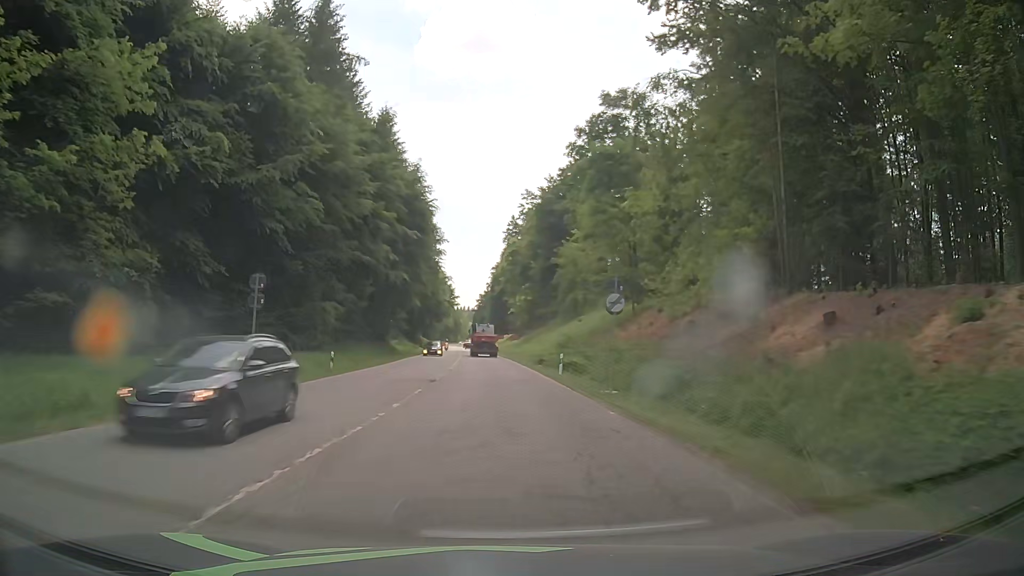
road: secondary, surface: asphalt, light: Day
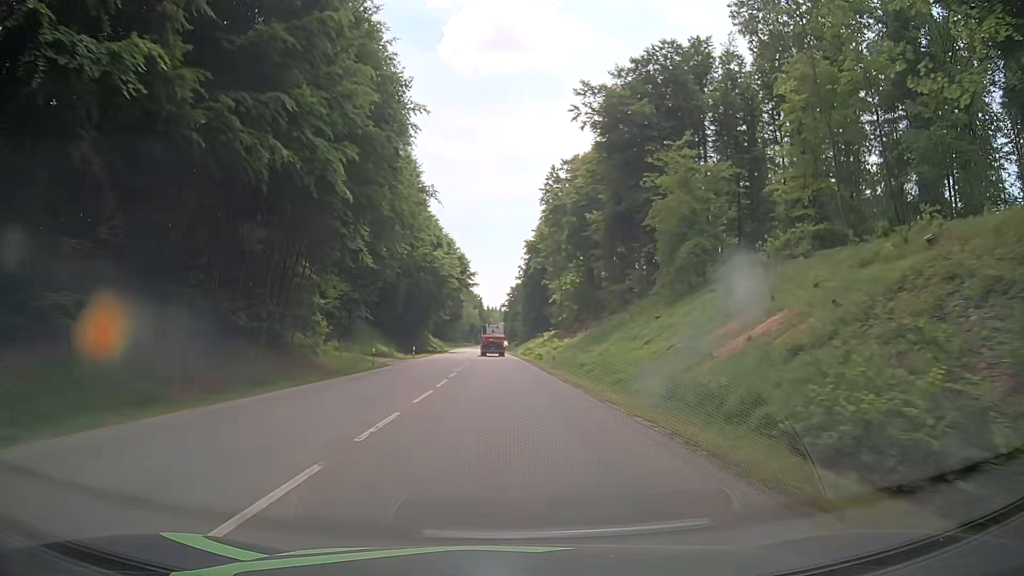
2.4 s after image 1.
(-1.2, +50.4) m; -2°
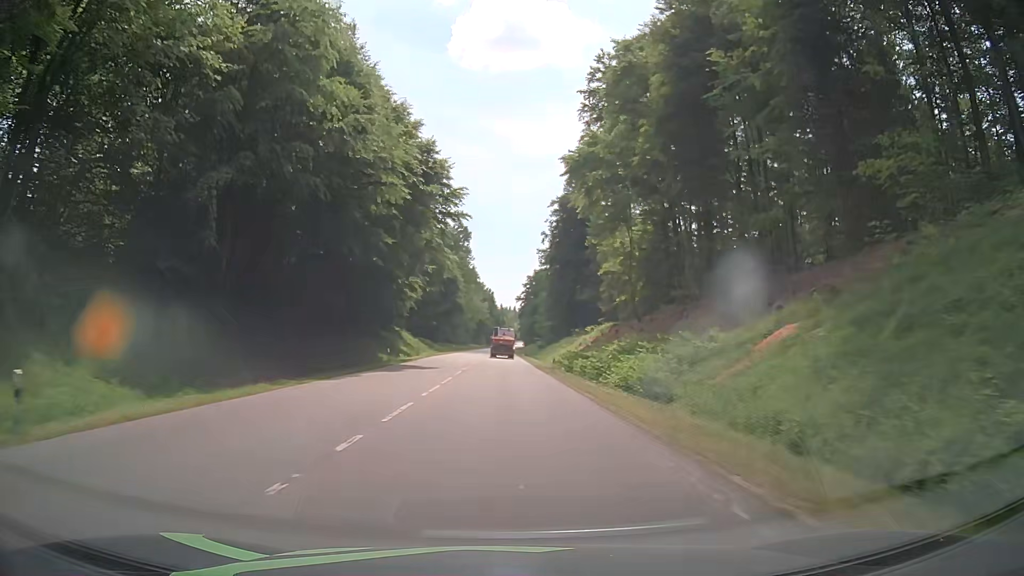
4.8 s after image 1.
(-0.8, +51.6) m; -1°
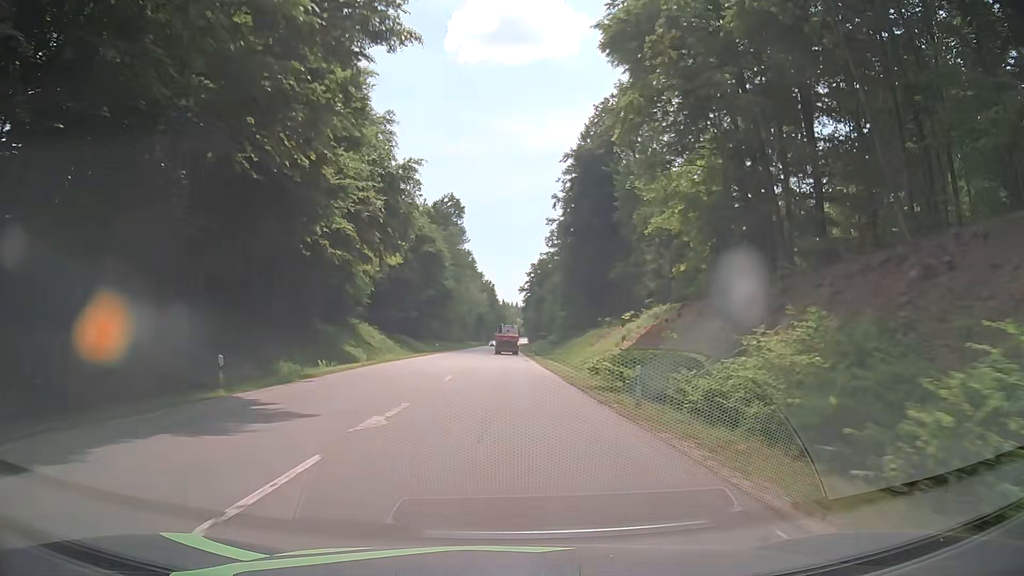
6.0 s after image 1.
(-0.1, +26.1) m; 0°
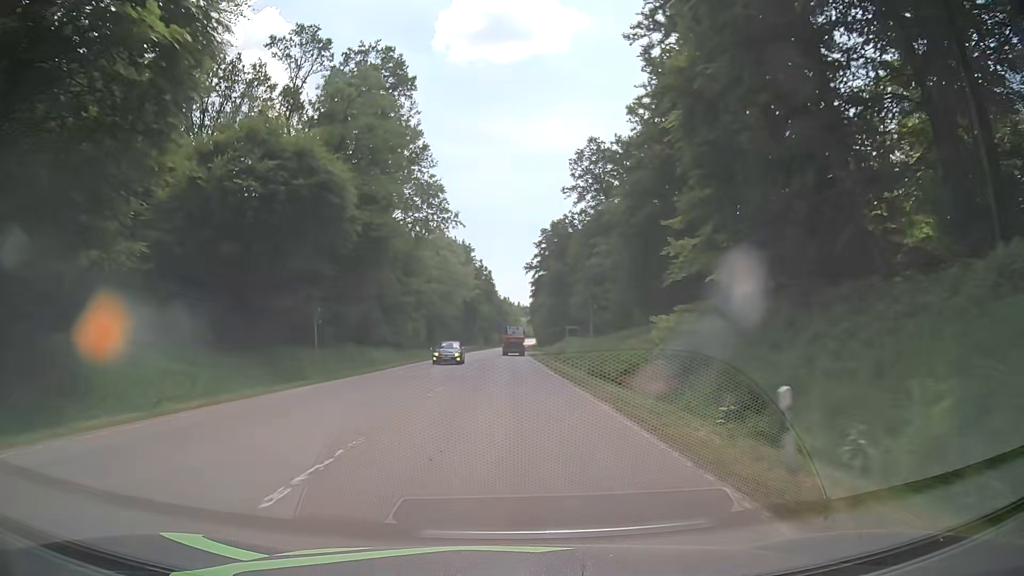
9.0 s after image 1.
(0.0, +65.7) m; 0°
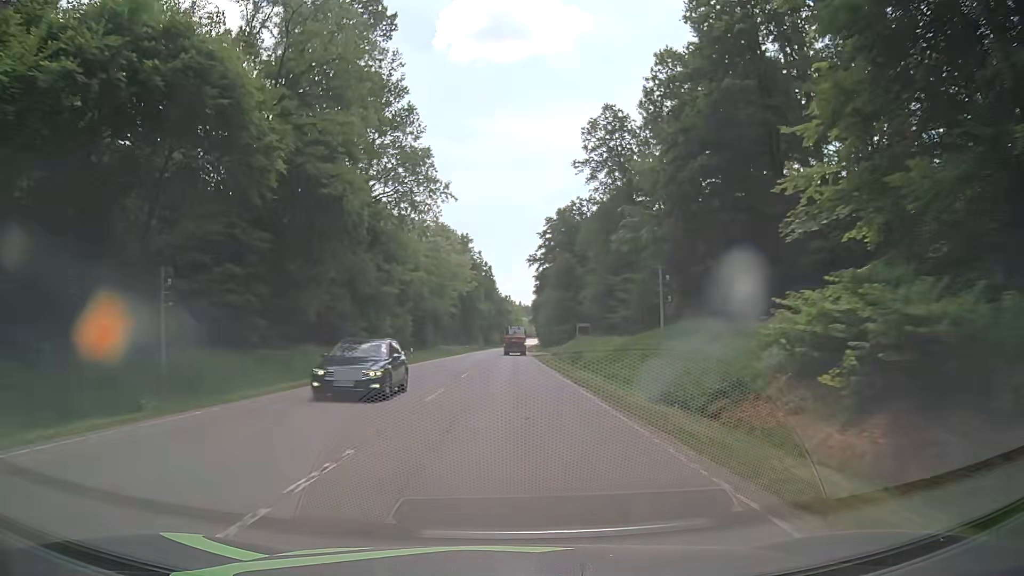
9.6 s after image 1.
(0.0, +13.3) m; 0°
(0, +10) (0, +20) (0, +30) (0, +40) (0, +50) (0, +60) (0, +70) (0, +80) (0, +90) (0, +100) m
